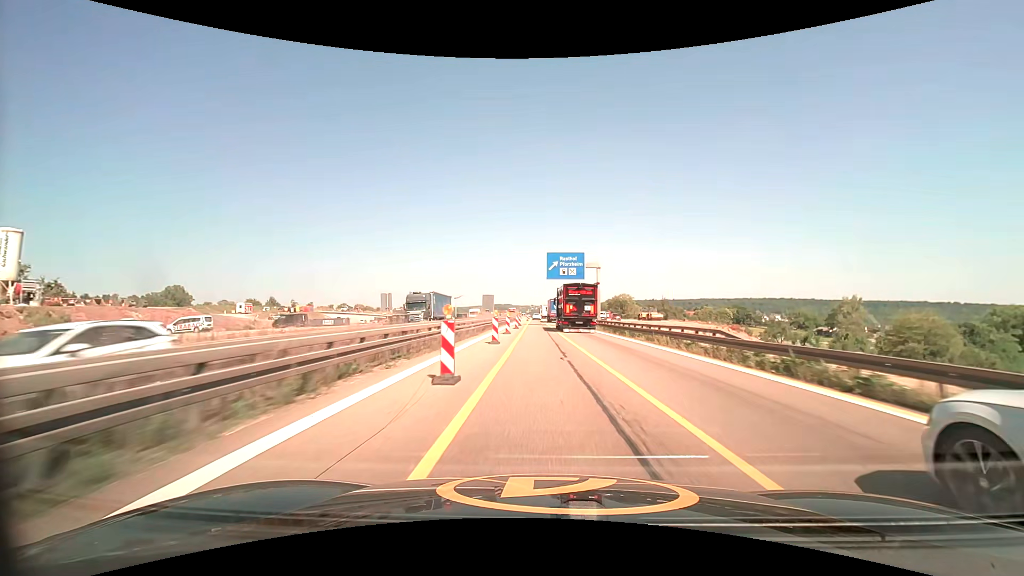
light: Day
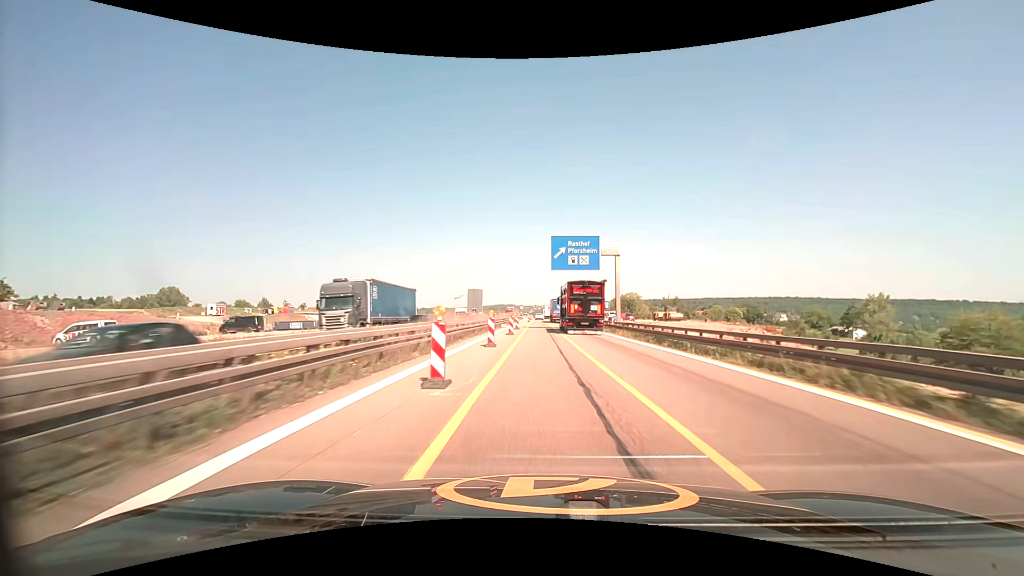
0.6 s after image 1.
(0.0, +12.8) m; 0°
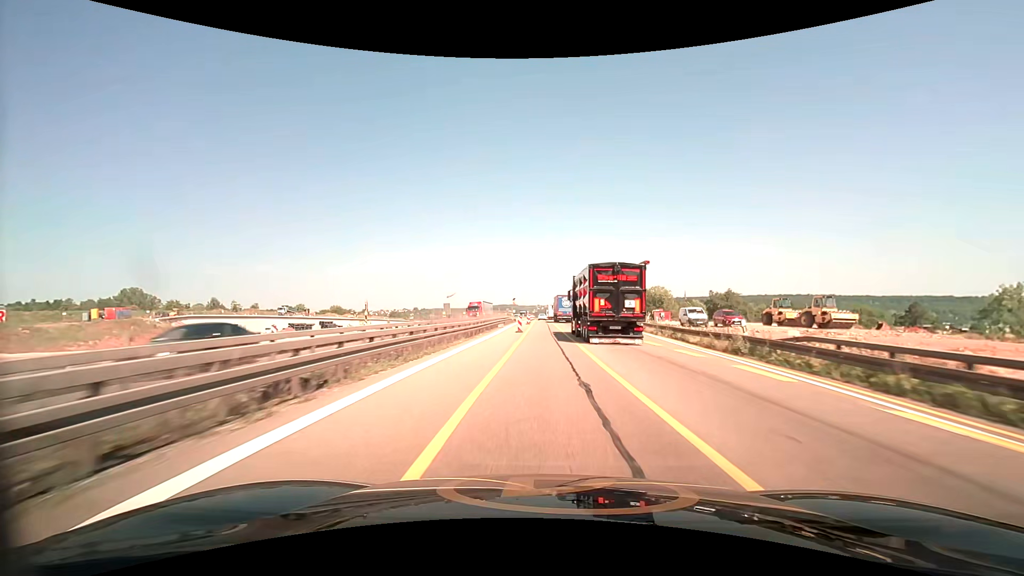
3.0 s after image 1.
(-0.5, +50.7) m; 0°
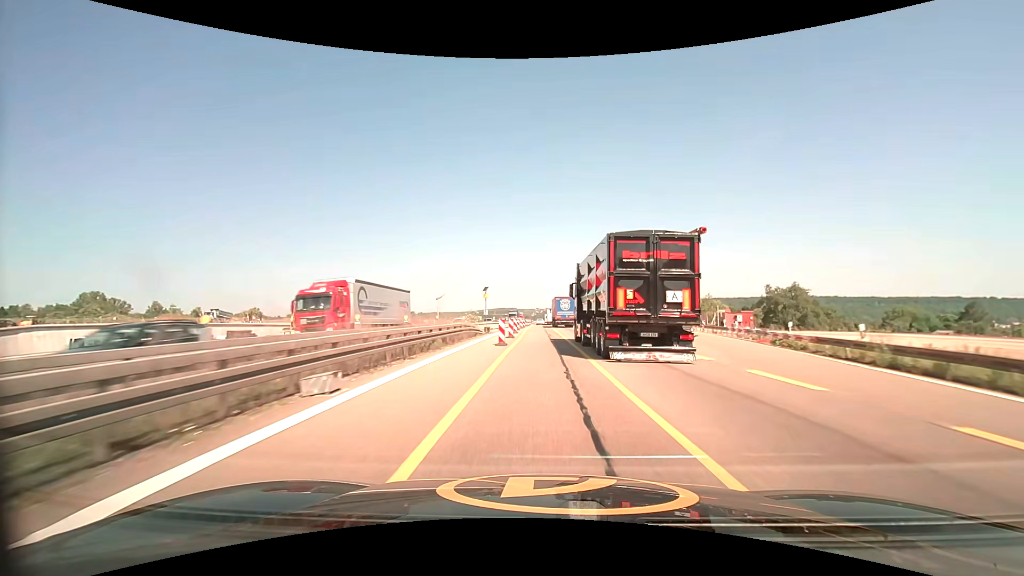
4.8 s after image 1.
(+0.1, +37.7) m; 0°
(0, +10) (0, +20) (0, +30) (0, +40) (0, +50) (0, +60) (-1, +70) (-1, +80) (-1, +90) (-1, +100) m
